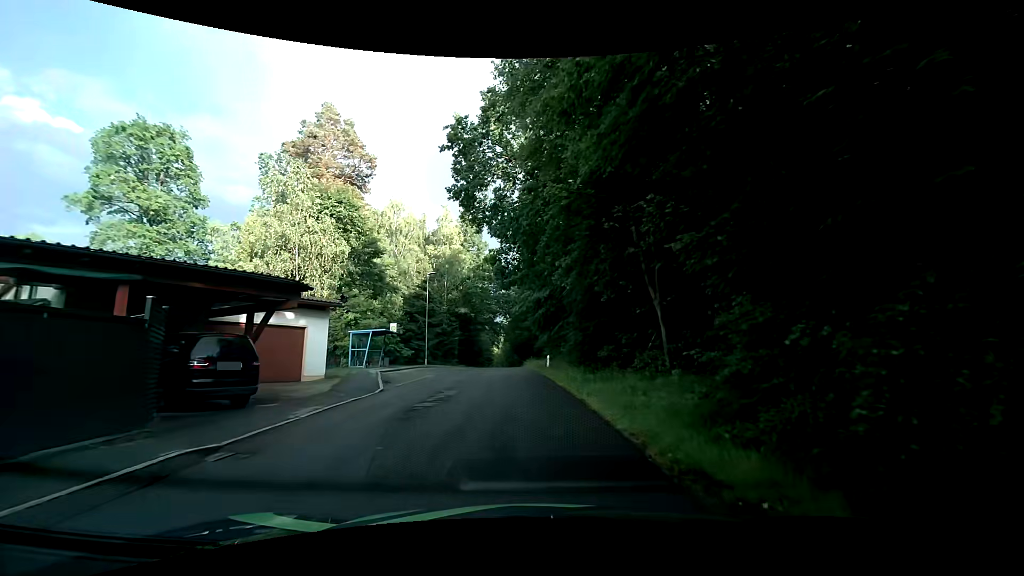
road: residential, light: Day
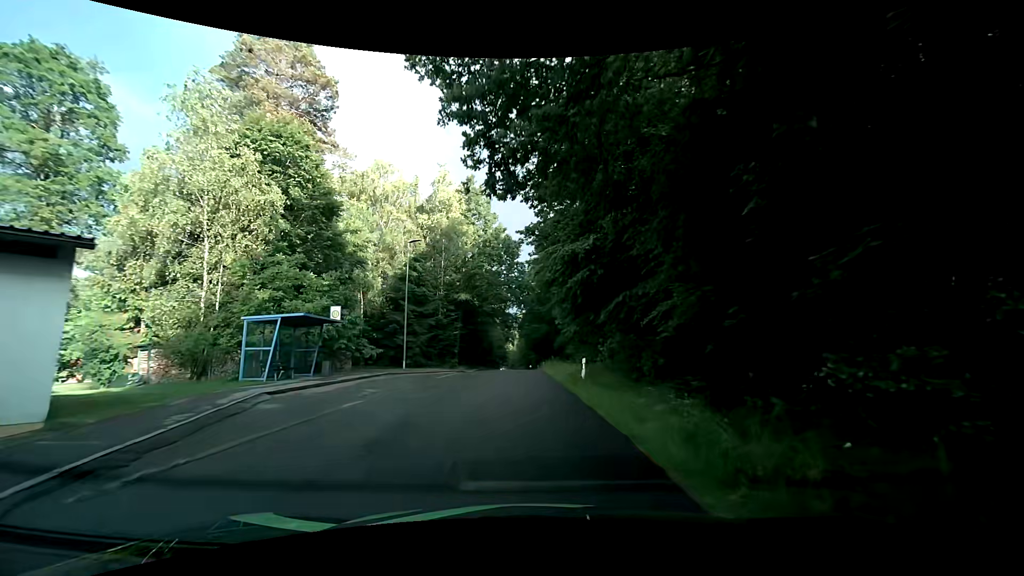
(-0.3, +13.3) m; -2°
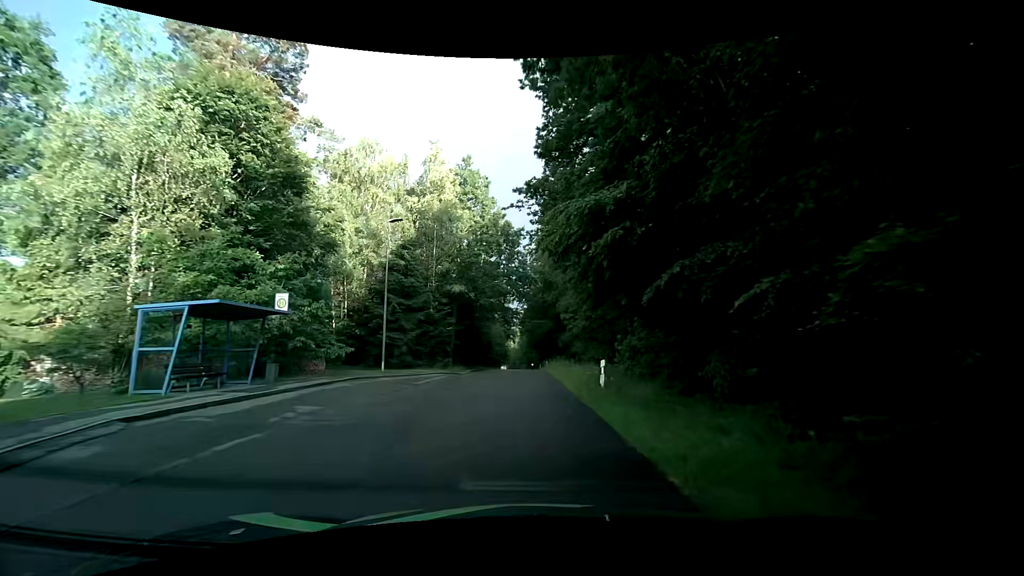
(0.0, +4.9) m; -1°
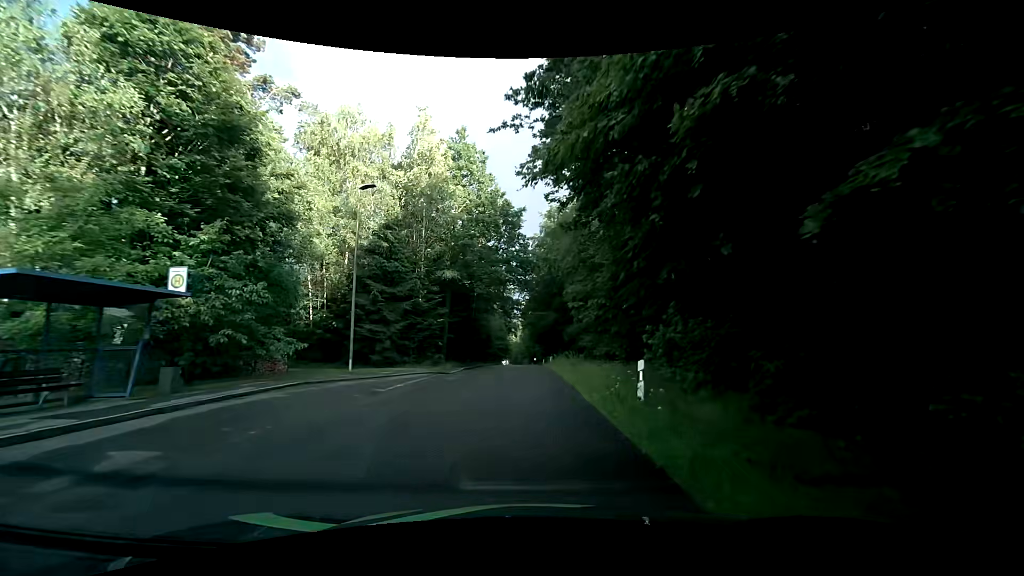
(+0.1, +5.1) m; 0°
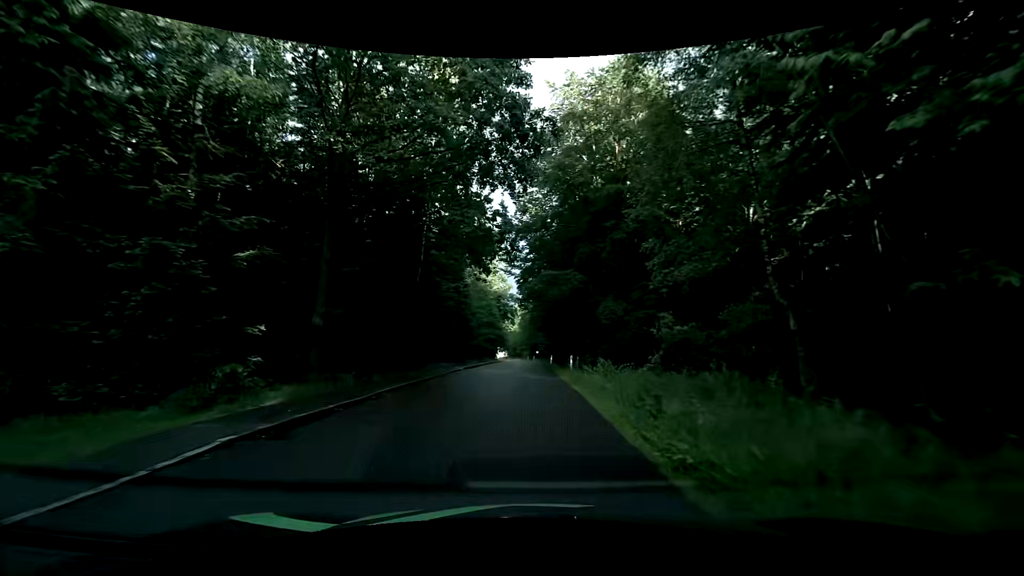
(+0.1, +25.3) m; 0°
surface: asphalt
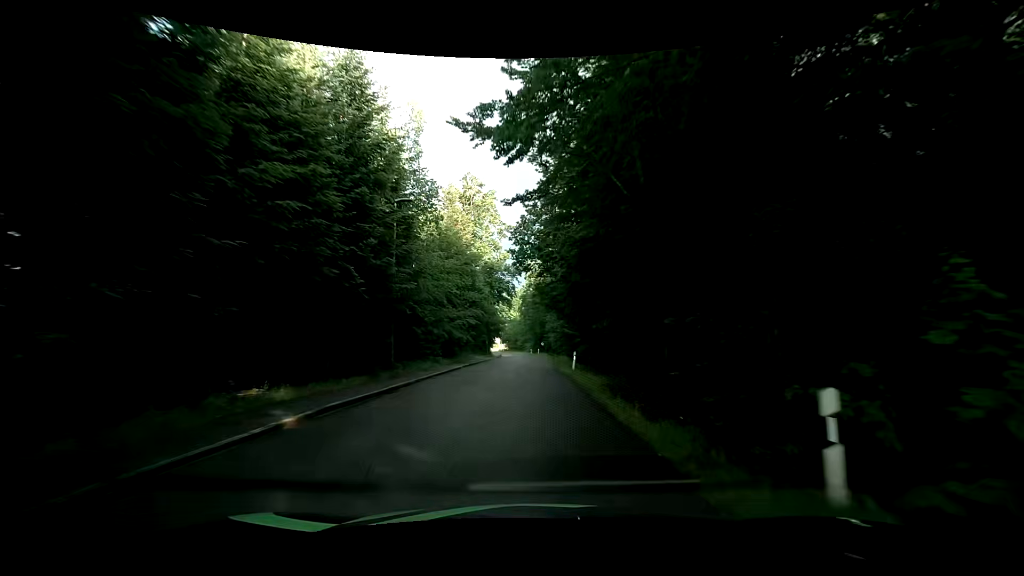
(0.0, +23.6) m; +1°
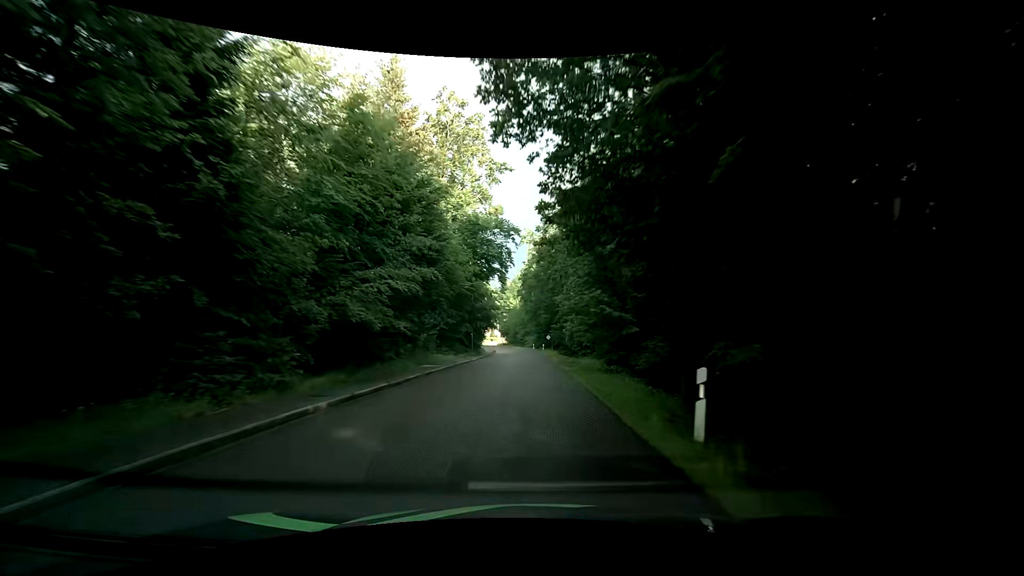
(-0.6, +20.5) m; -2°
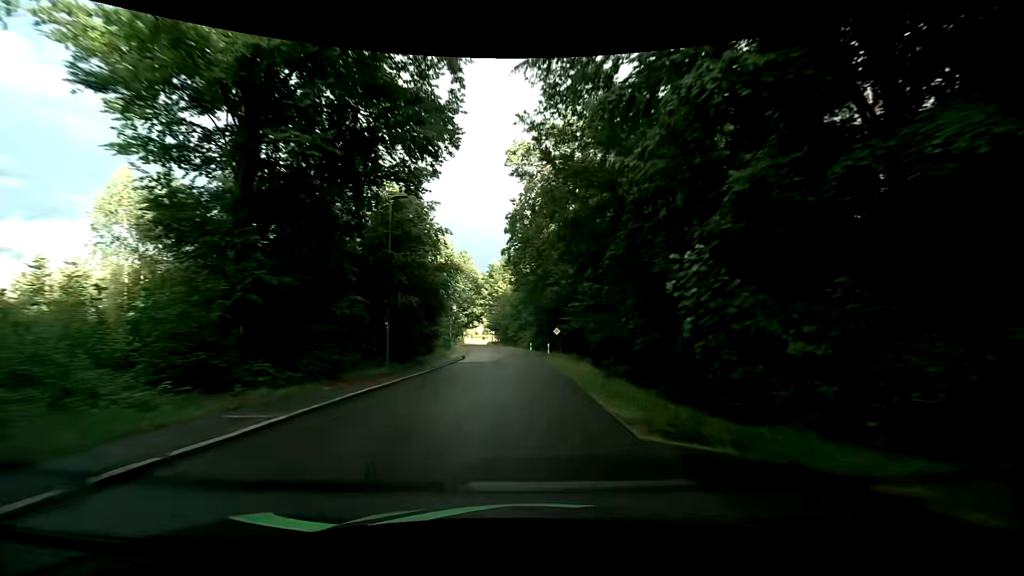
(+0.8, +29.4) m; +2°
(0, +10) (0, +20) (-1, +30) (-1, +40) (-2, +50) (-4, +60) (-5, +70) (-7, +80) (-8, +89) (-10, +99) m
